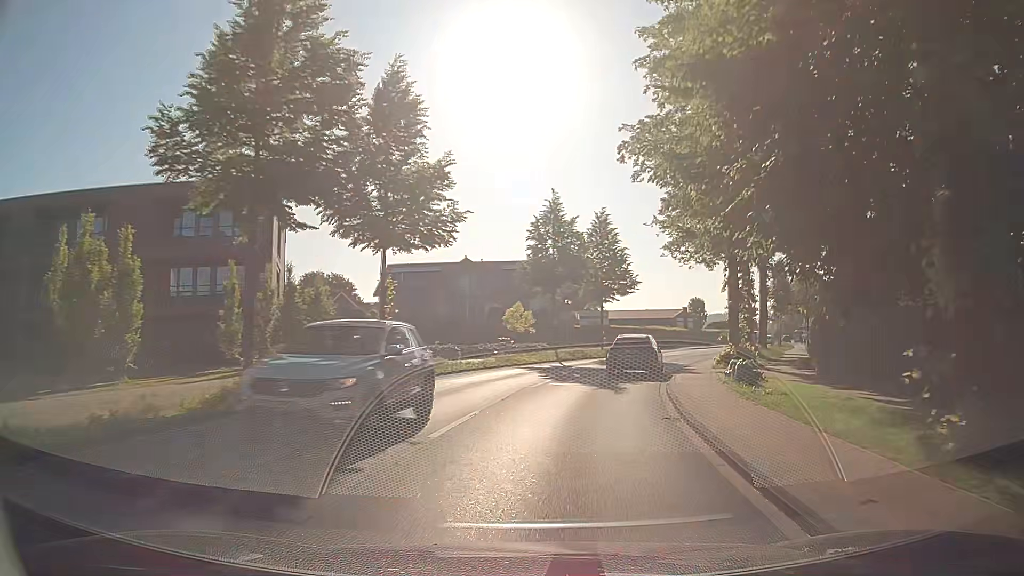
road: secondary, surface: asphalt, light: Day
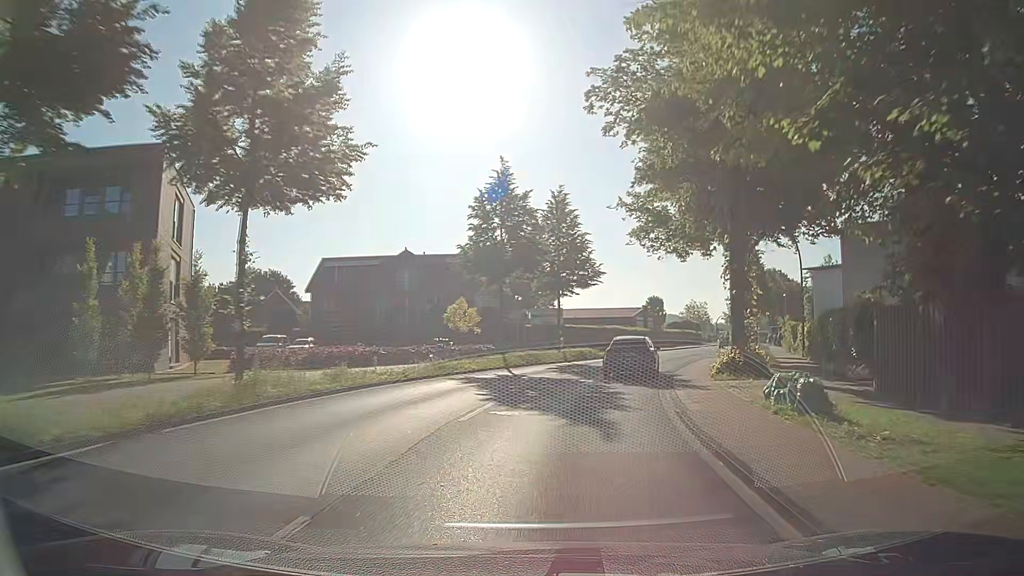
(+0.2, +7.2) m; +4°
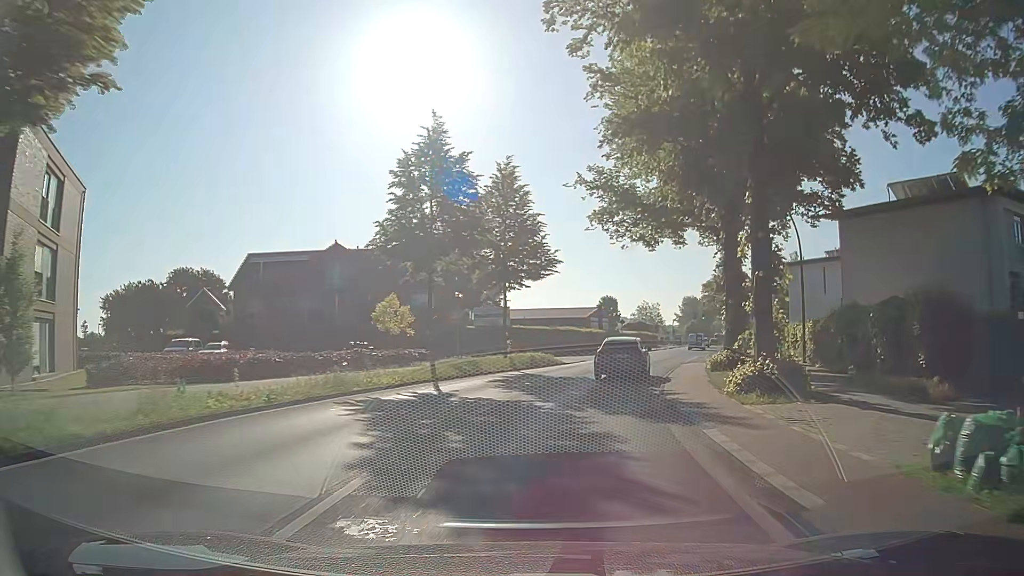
(+0.2, +7.1) m; +3°
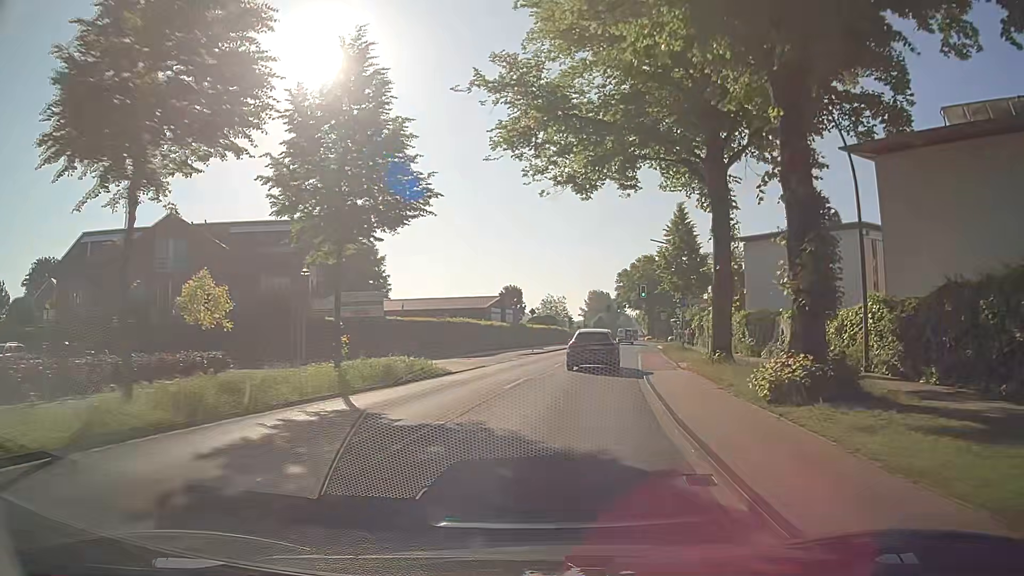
(+1.3, +14.3) m; +10°
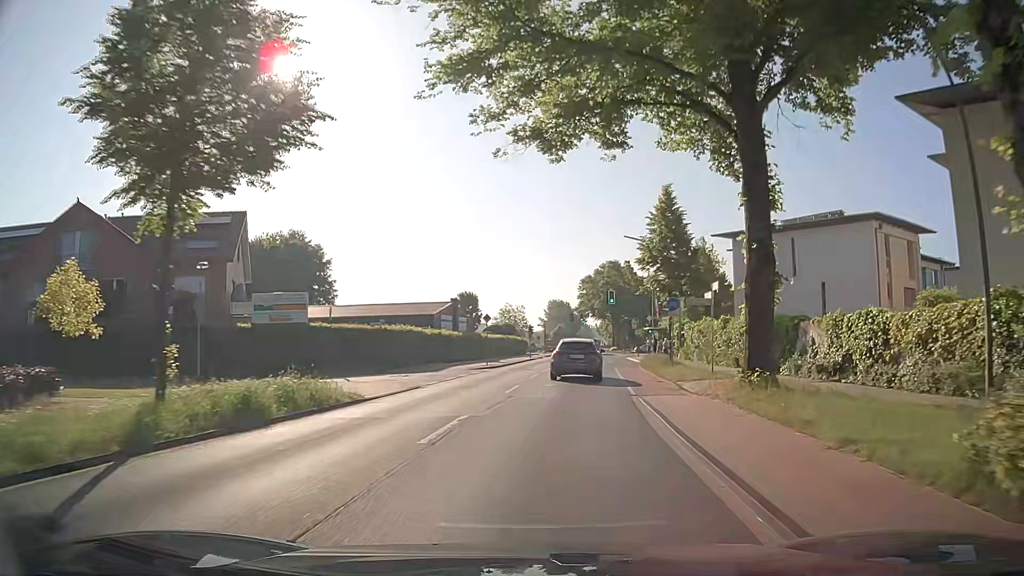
(+0.1, +7.3) m; +3°
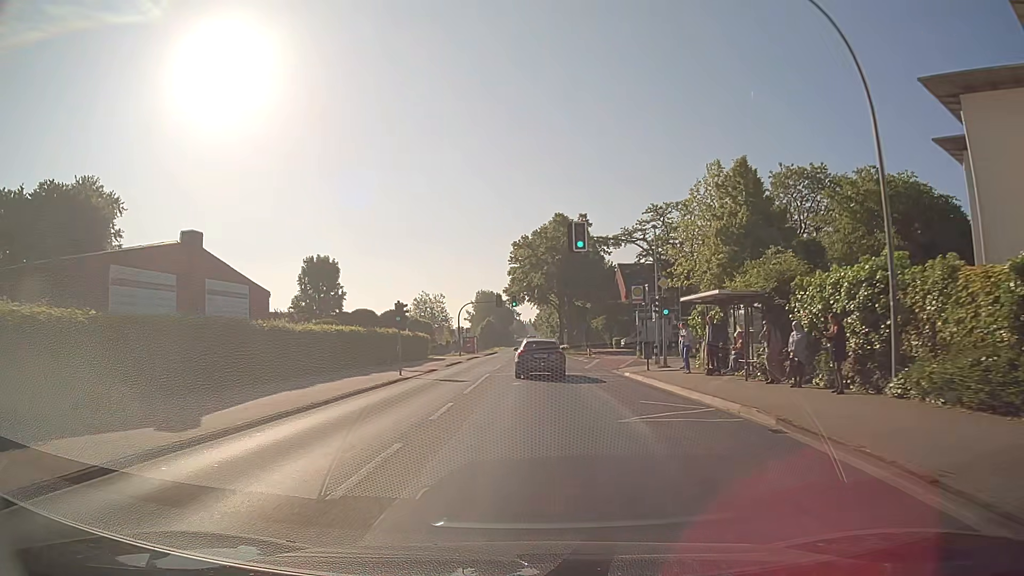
(+3.0, +37.2) m; +5°
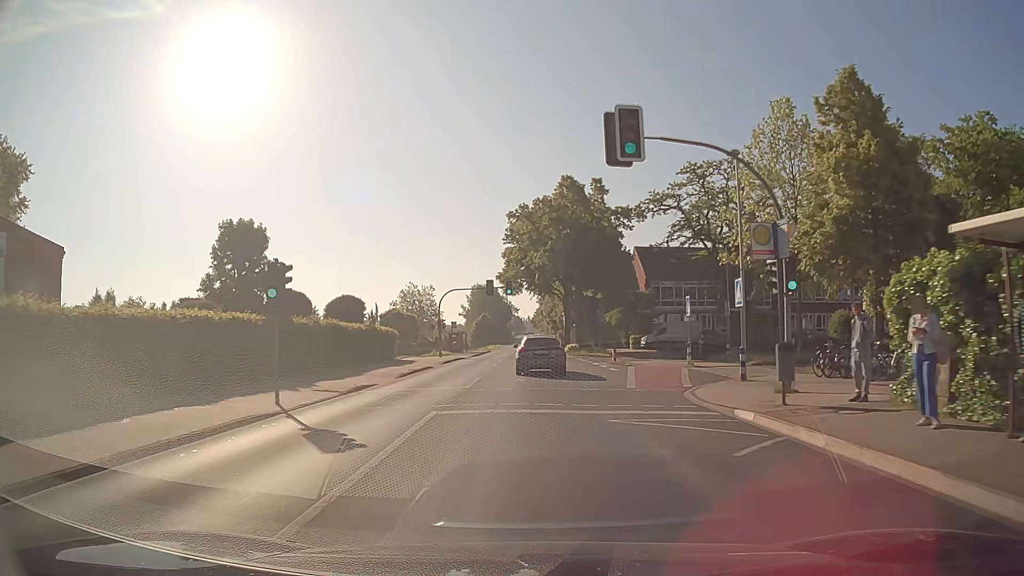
(+0.2, +15.2) m; +1°
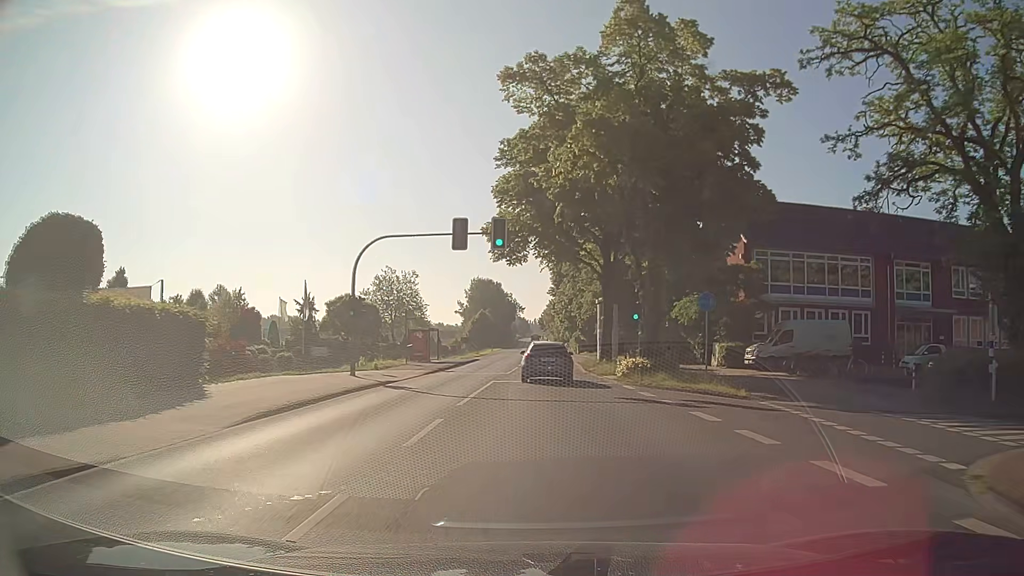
(-0.2, +30.4) m; -1°
(0, +10) (0, +20) (+1, +30) (+1, +40) (+1, +50) (+1, +60) (+1, +70) (+1, +80) (+1, +90) (+2, +100) m
